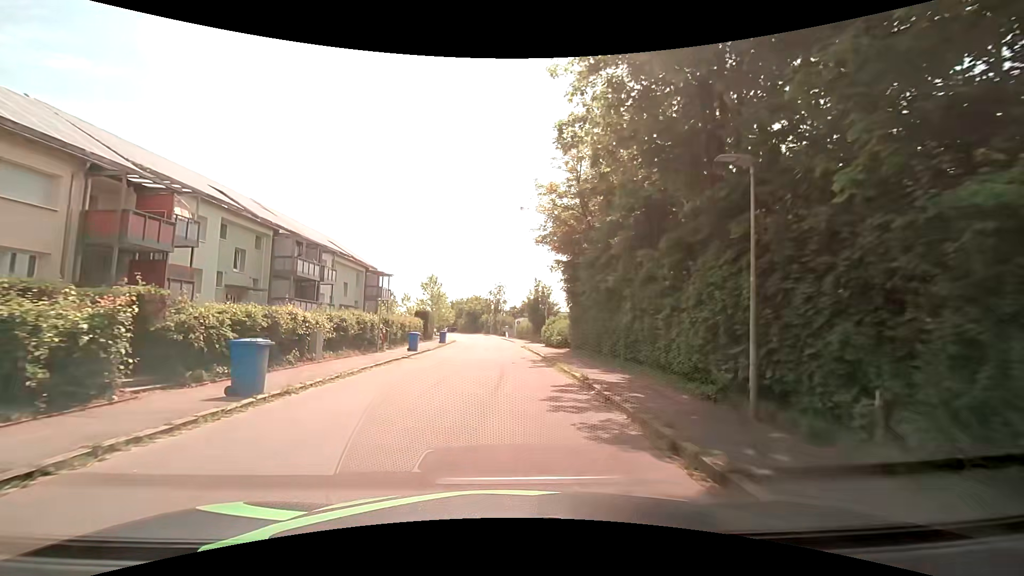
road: residential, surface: asphalt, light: Day
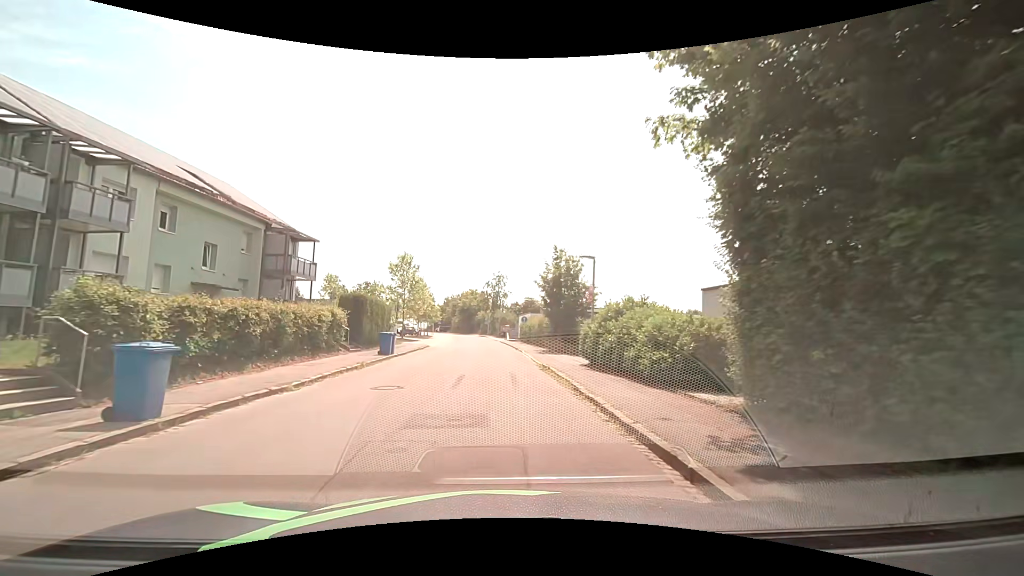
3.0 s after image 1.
(-0.3, +21.5) m; -1°
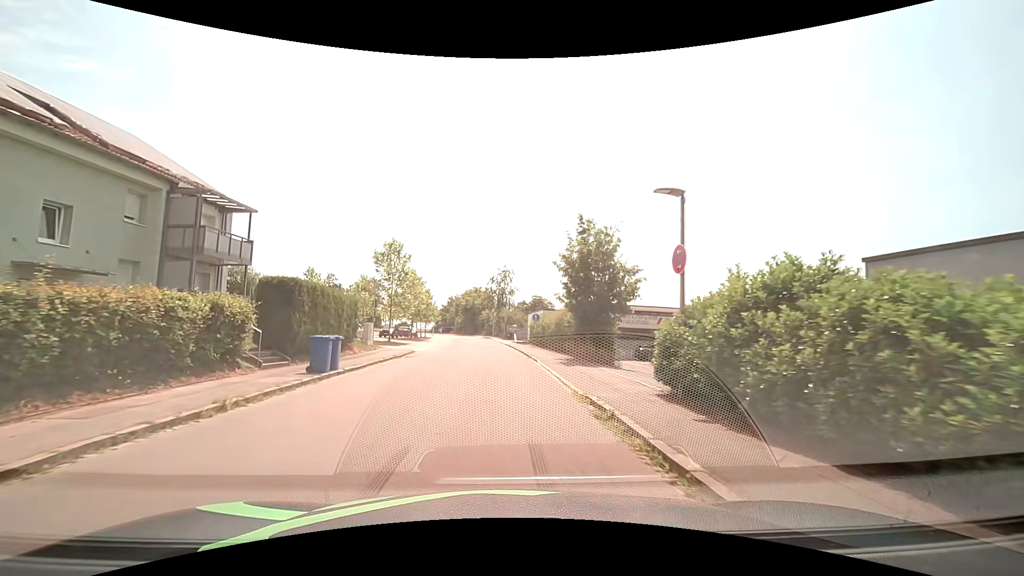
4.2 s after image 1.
(0.0, +9.2) m; +1°
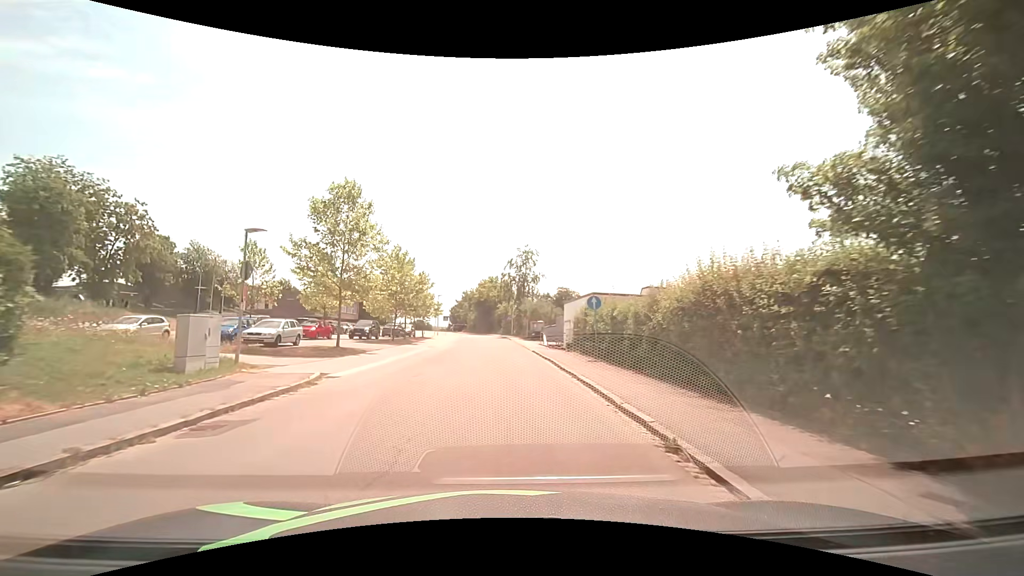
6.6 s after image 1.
(-0.8, +18.9) m; -3°
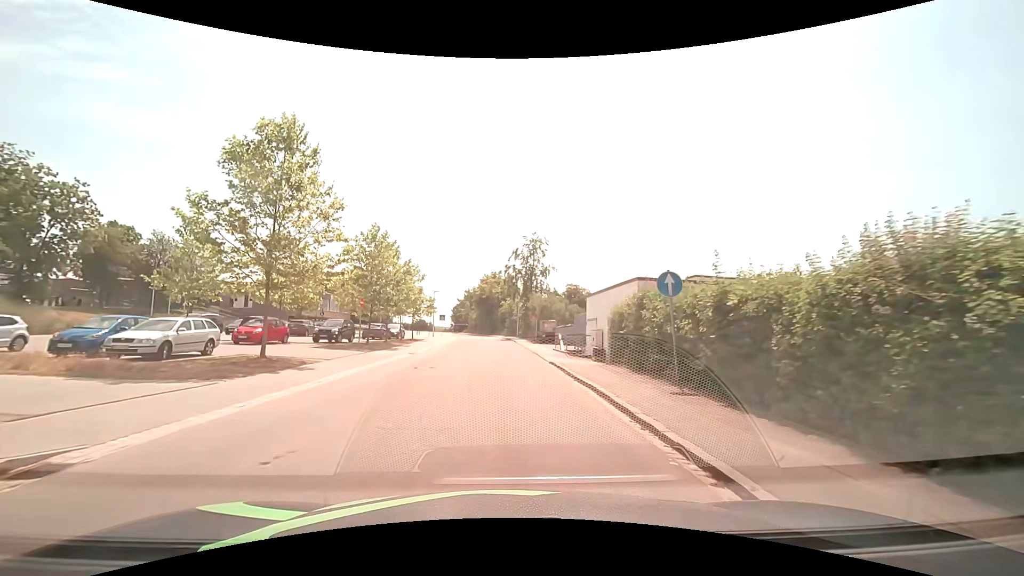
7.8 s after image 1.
(-0.1, +8.9) m; -1°
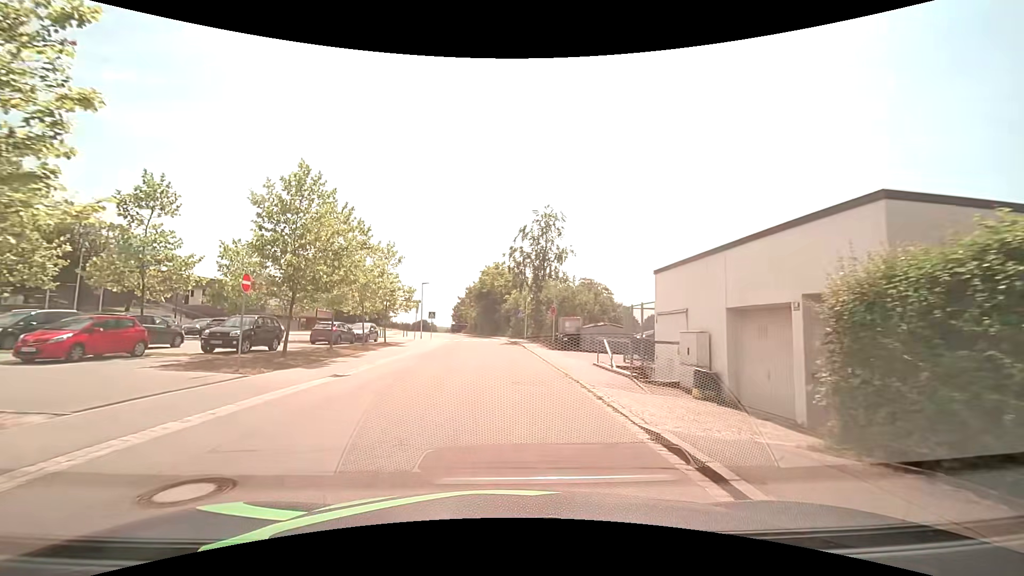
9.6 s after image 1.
(+0.1, +12.9) m; 0°
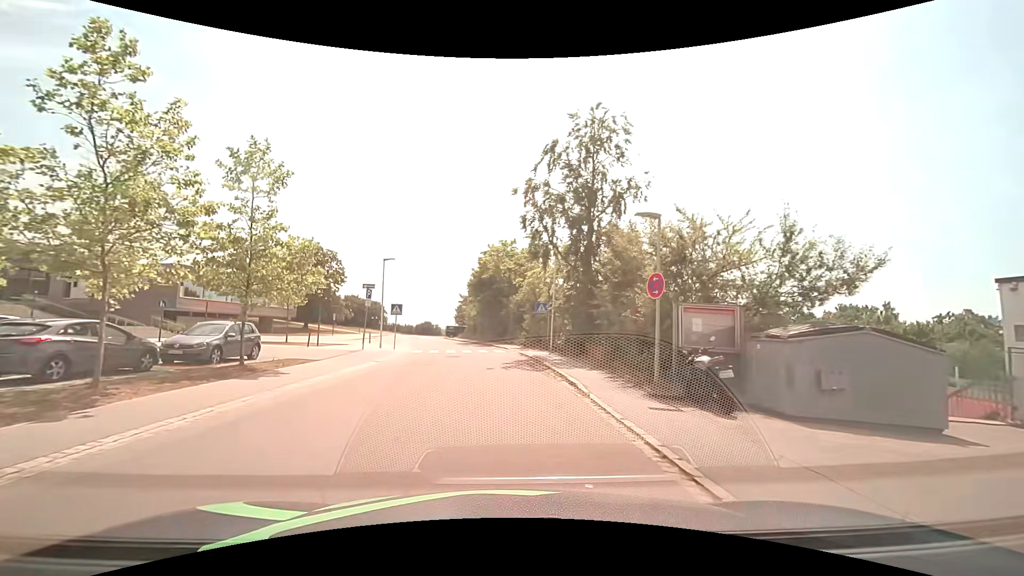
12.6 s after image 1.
(-0.1, +20.9) m; -1°
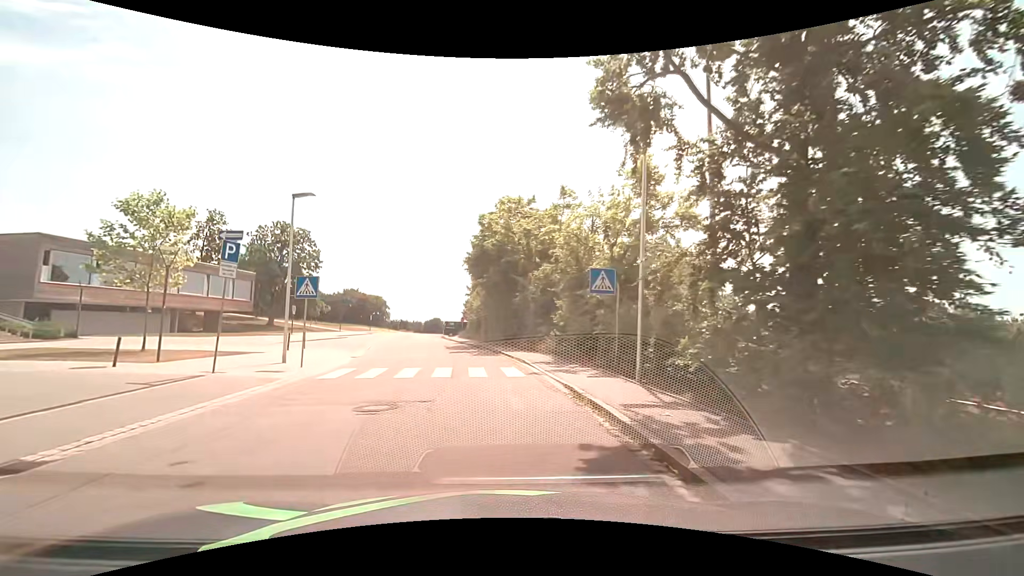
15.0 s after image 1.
(-0.1, +16.6) m; -2°
